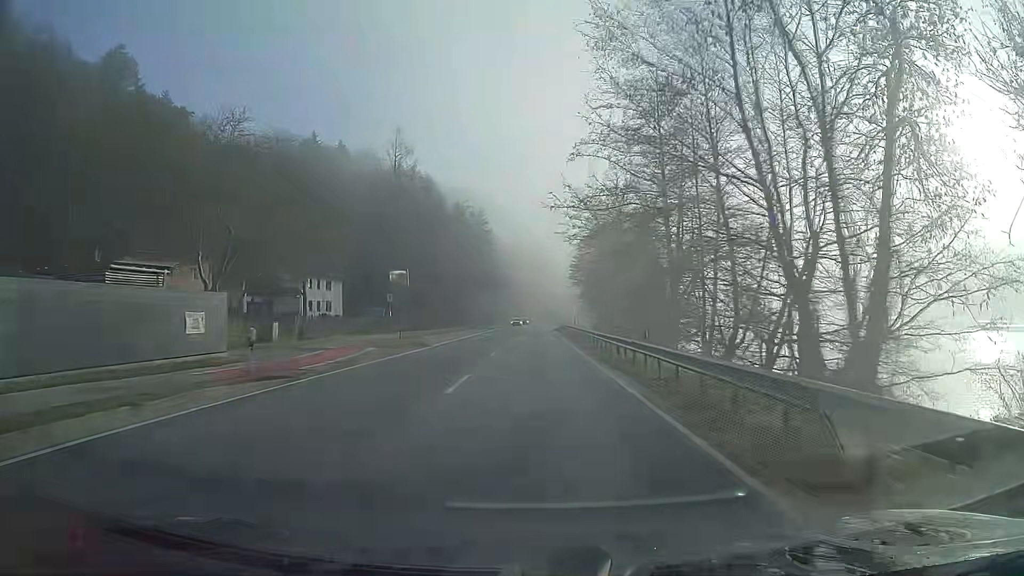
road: primary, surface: asphalt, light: Day
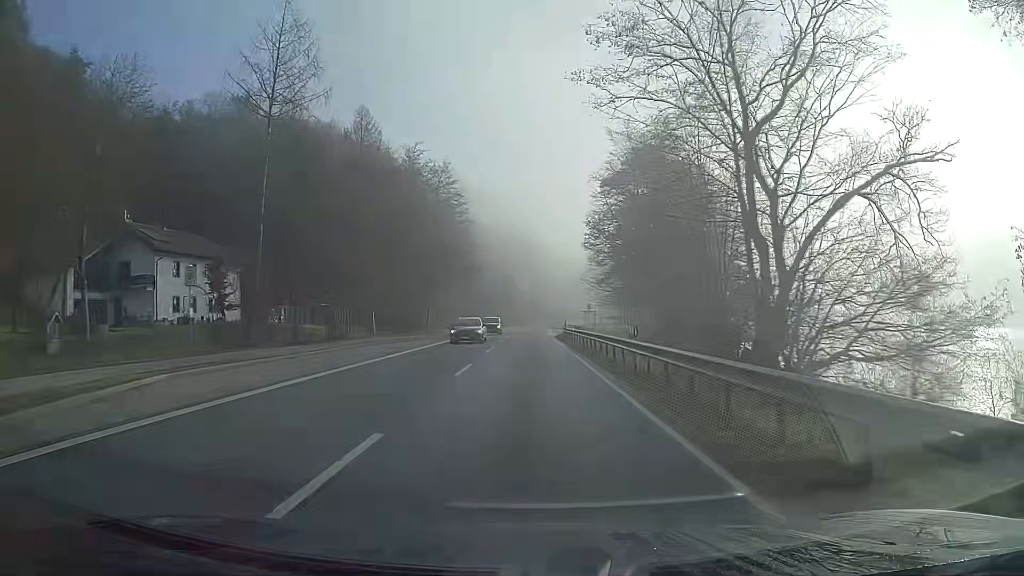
(+0.2, +32.3) m; 0°
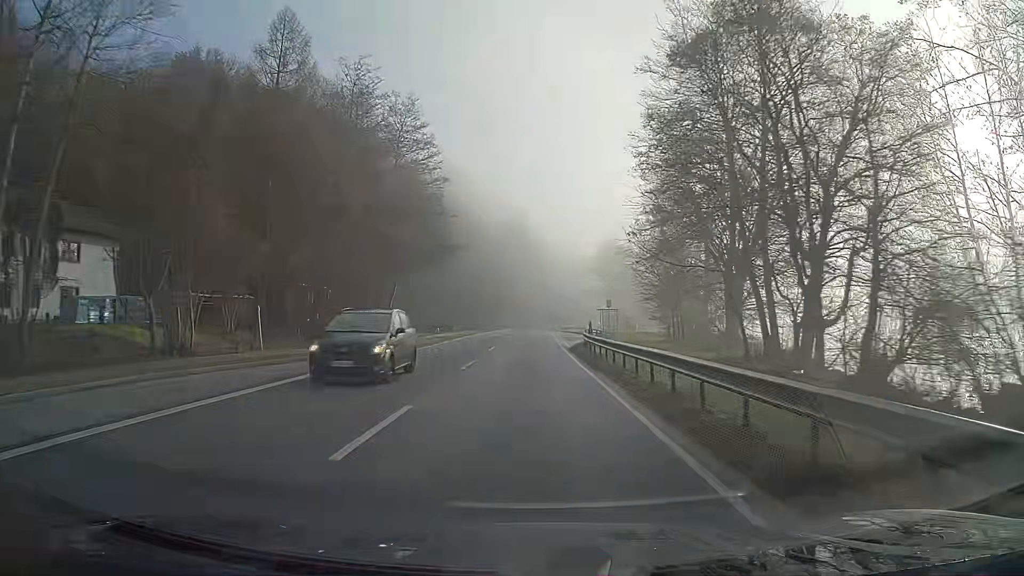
(0.0, +21.5) m; 0°
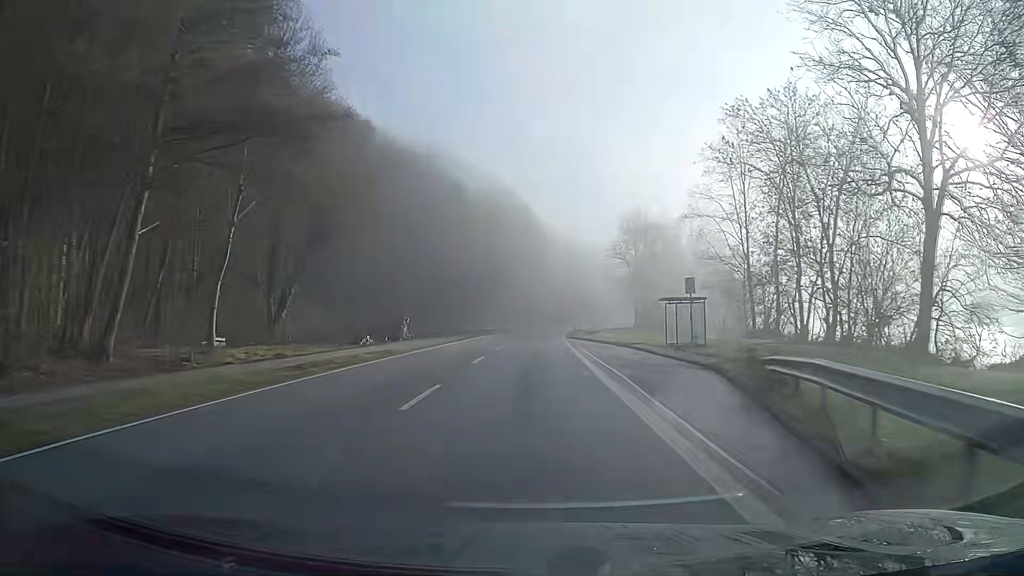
(0.0, +32.2) m; 0°
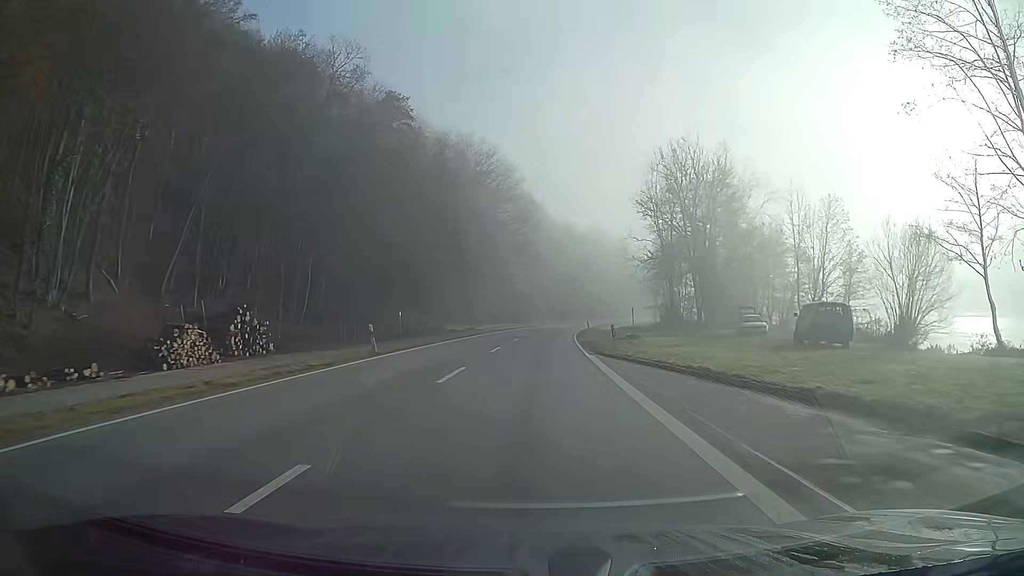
(+0.3, +32.2) m; +1°
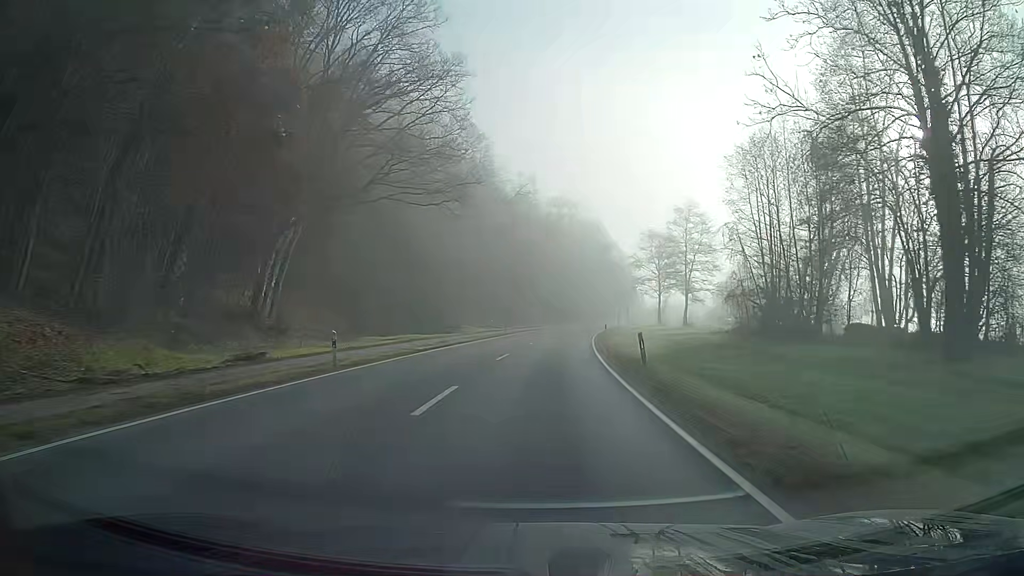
(+1.6, +53.6) m; +4°
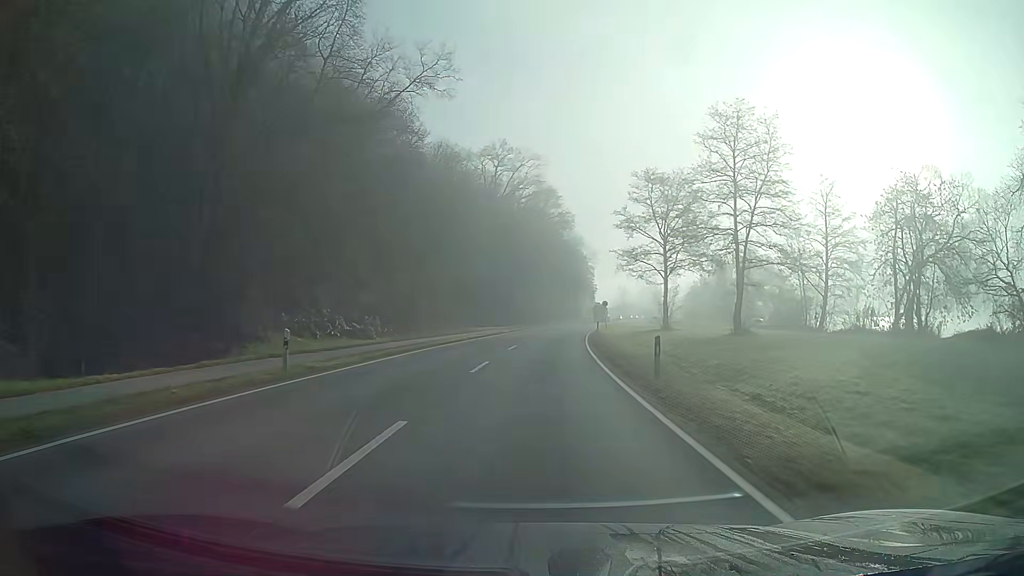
(+1.9, +42.9) m; +5°
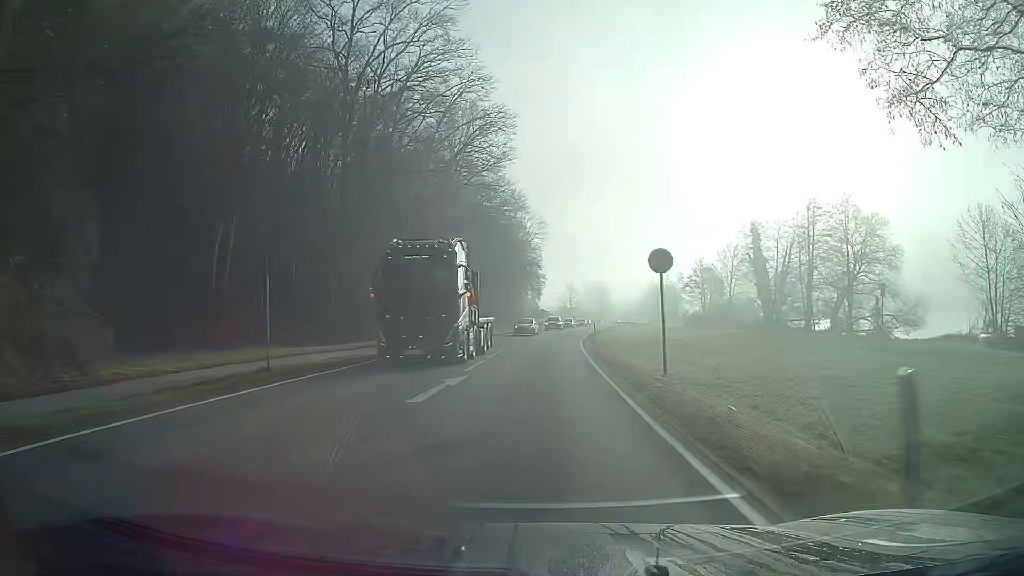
(+2.5, +53.6) m; +5°
